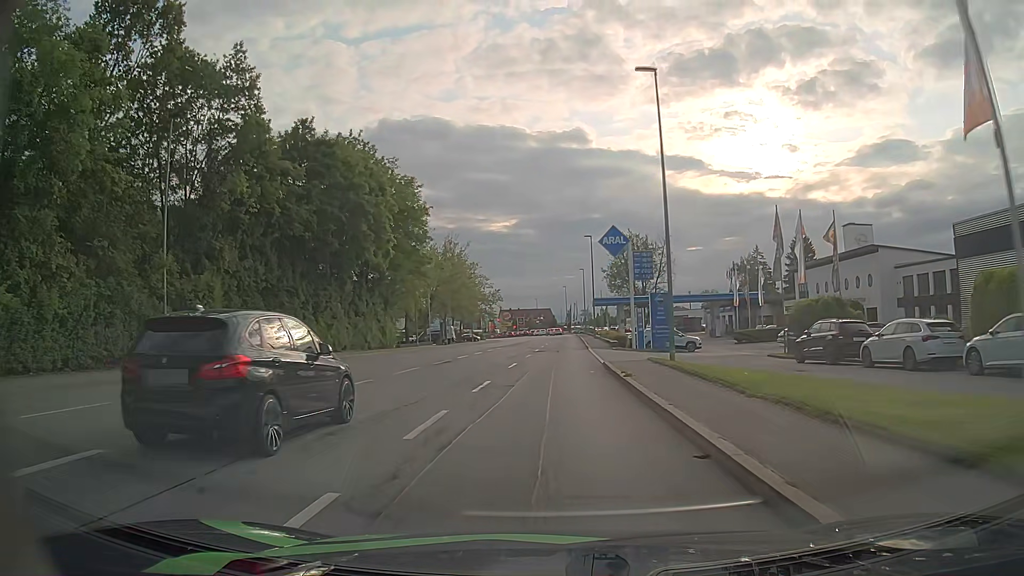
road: tertiary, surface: asphalt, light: Day
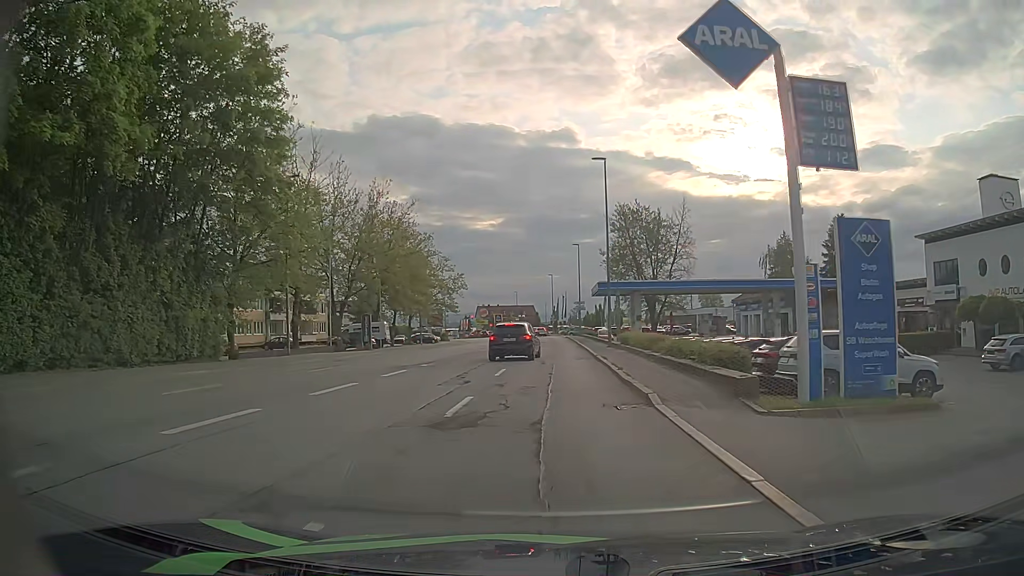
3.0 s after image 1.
(+0.6, +31.3) m; +2°
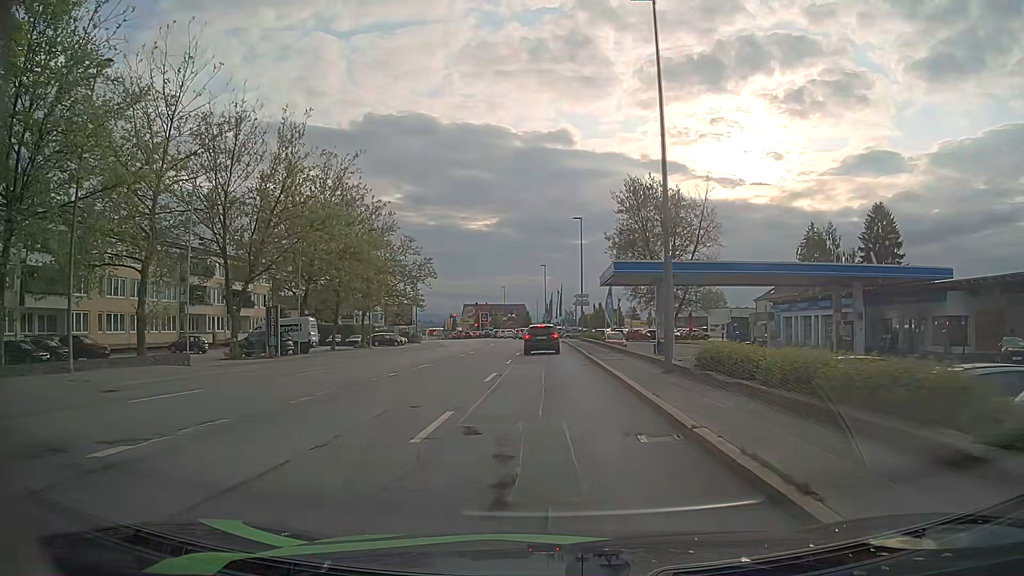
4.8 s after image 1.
(0.0, +19.2) m; 0°
(0, +10) (0, +20) (0, +30) (0, +40) (0, +50) (0, +60) (-1, +70) (-1, +80) (-2, +90) (-4, +100) m
